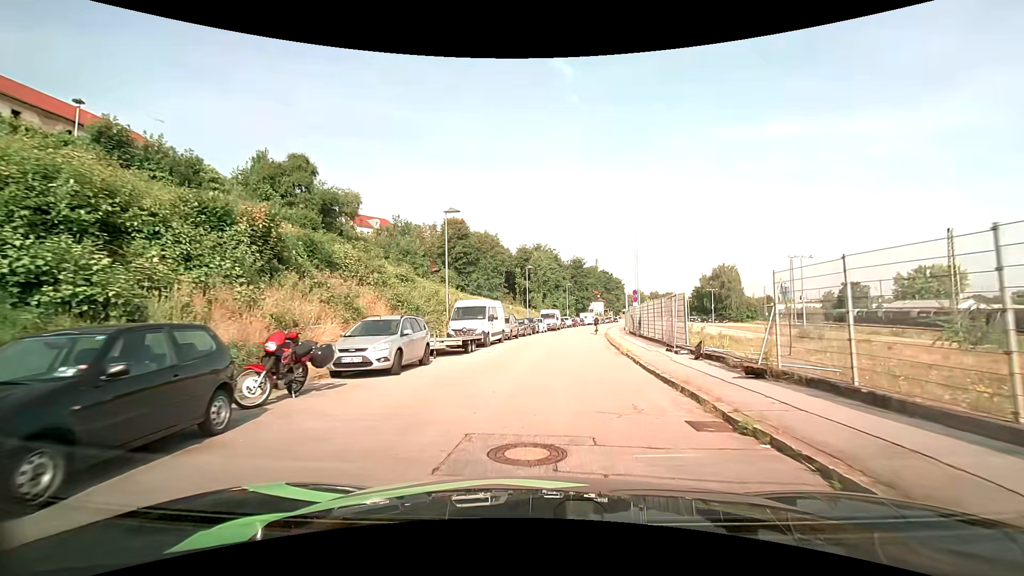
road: residential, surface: asphalt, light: Day
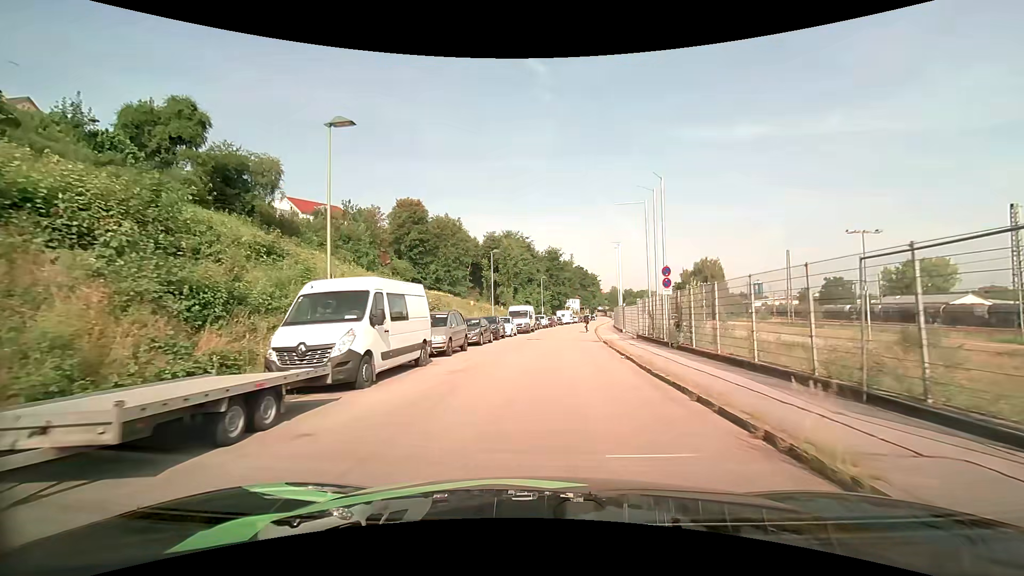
(+0.4, +14.3) m; +3°
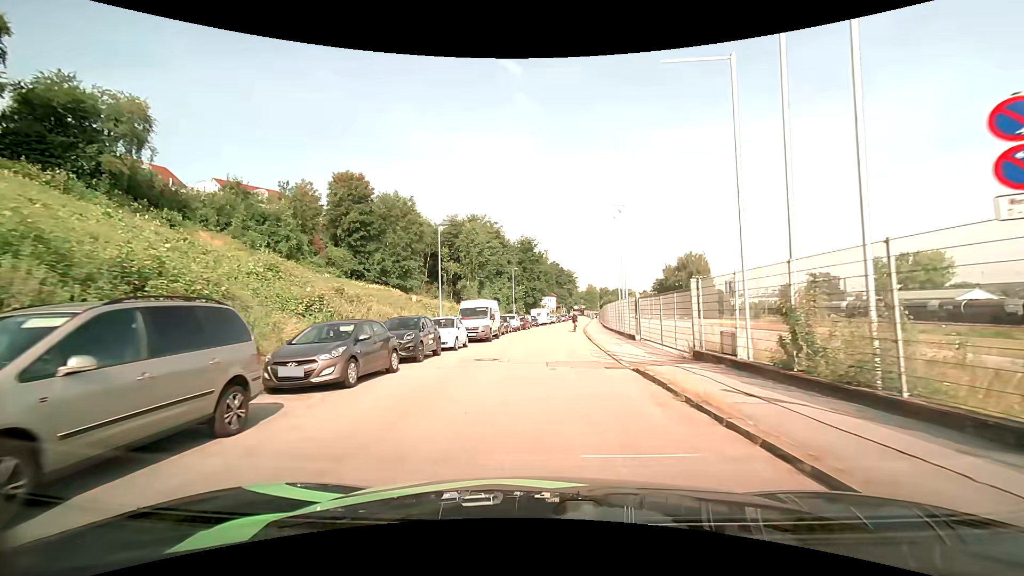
(+0.4, +14.8) m; +3°
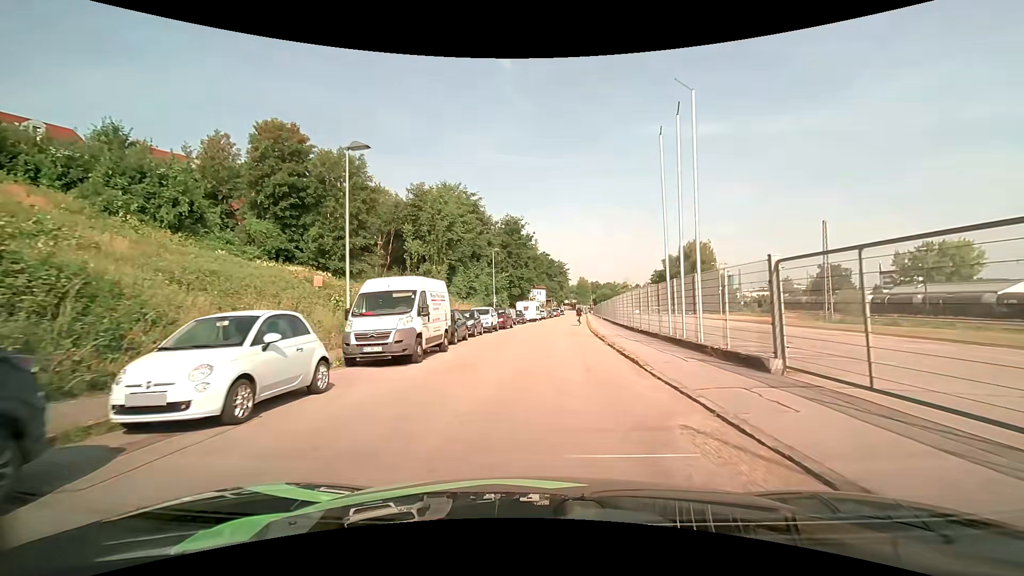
(+0.2, +15.3) m; +1°
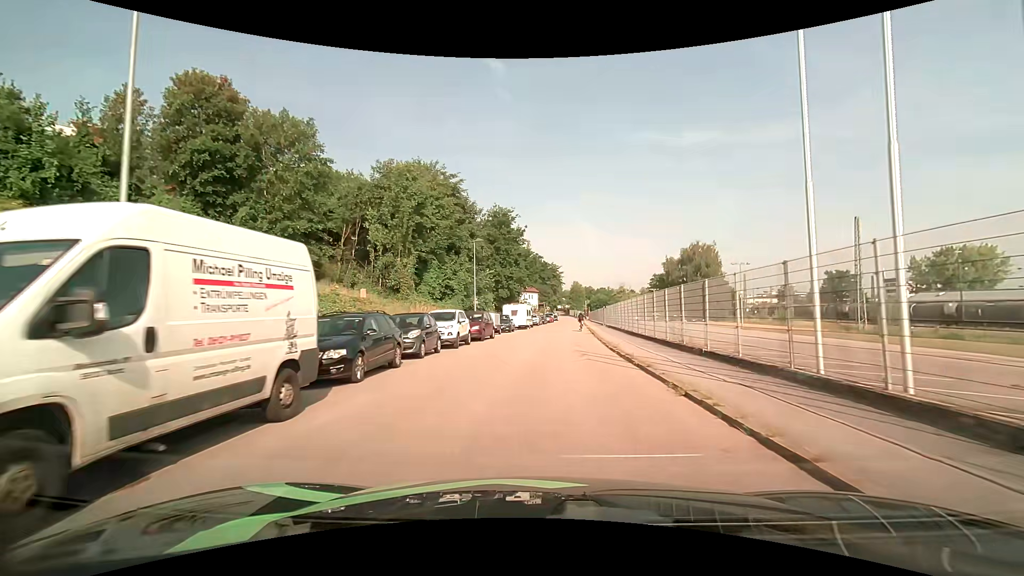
(+0.1, +10.5) m; +1°
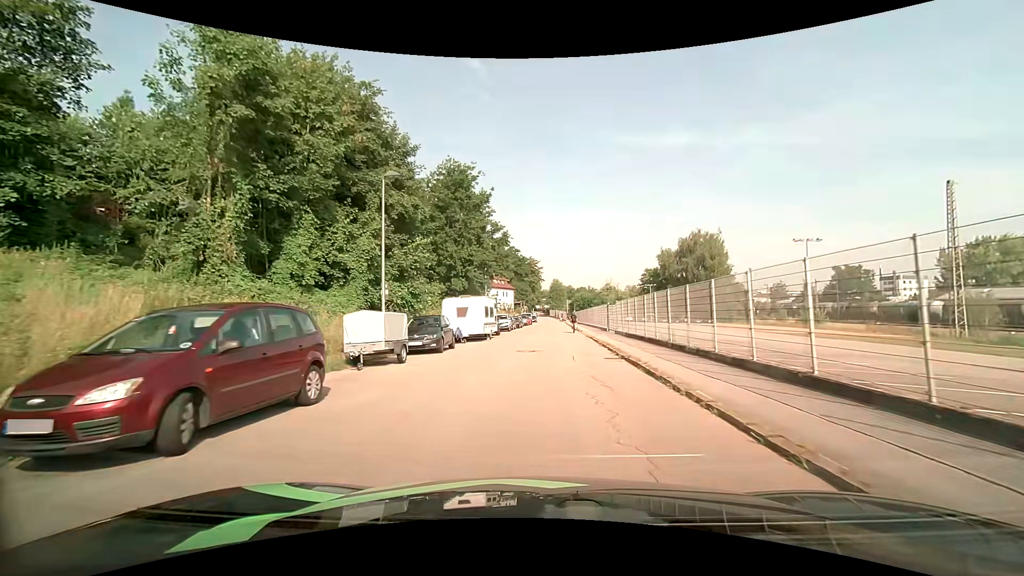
(+0.6, +21.0) m; +2°
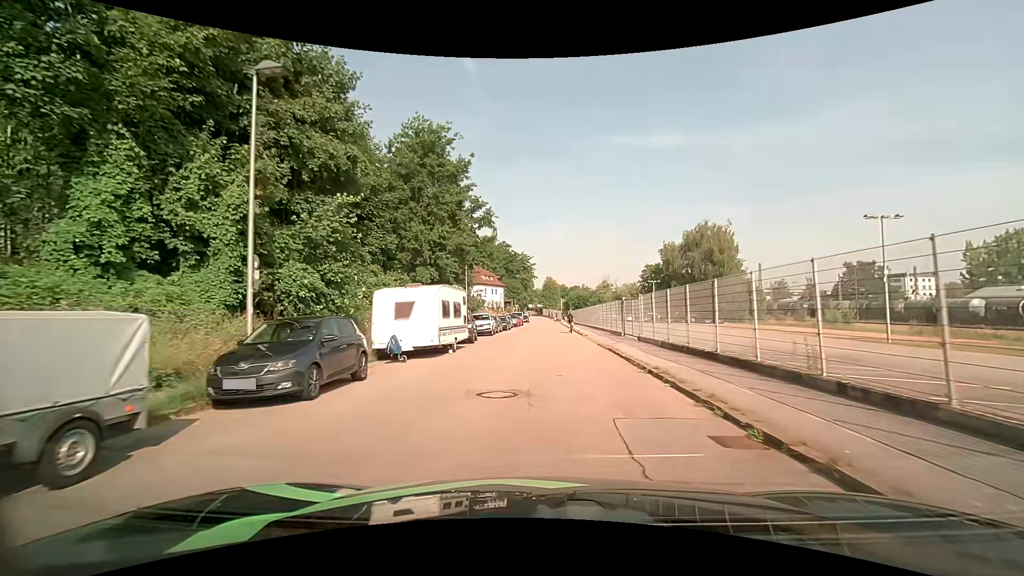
(+0.1, +10.2) m; +1°
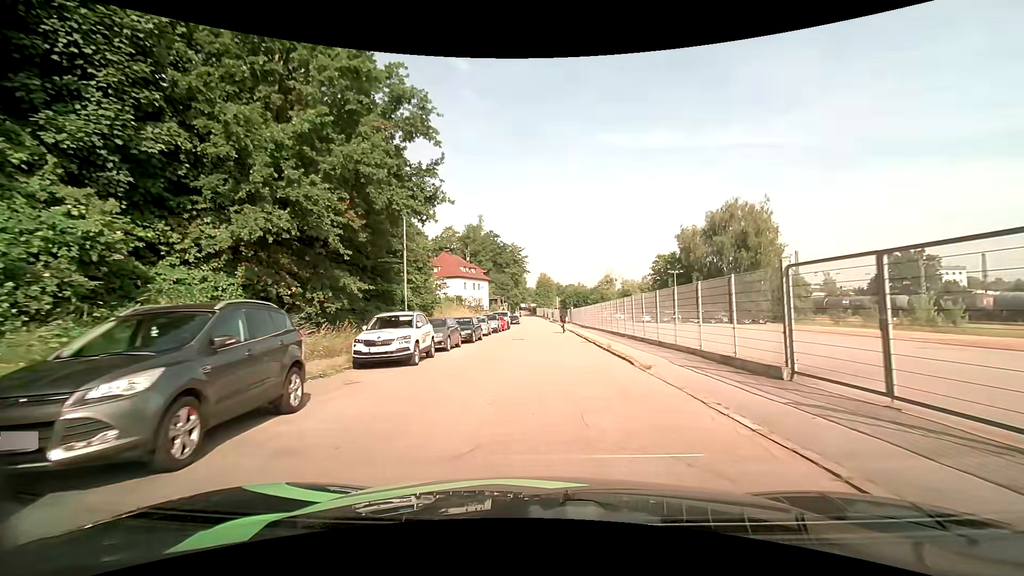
(+0.2, +19.9) m; +1°
(0, +10) (0, +20) (0, +30) (0, +40) (0, +50) (0, +60) (0, +70) (0, +80) (0, +90) (0, +100) m
